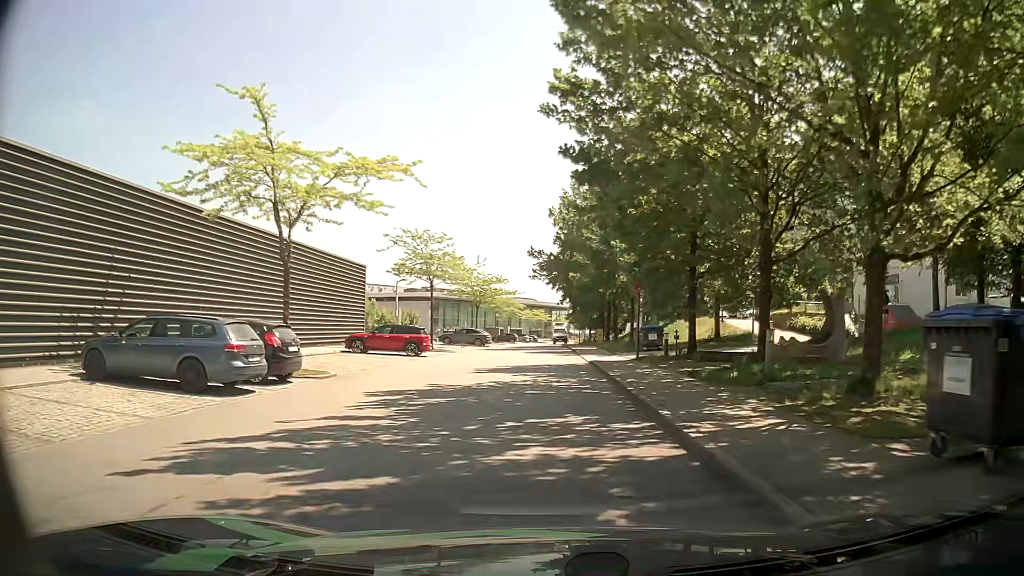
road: residential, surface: asphalt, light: Day
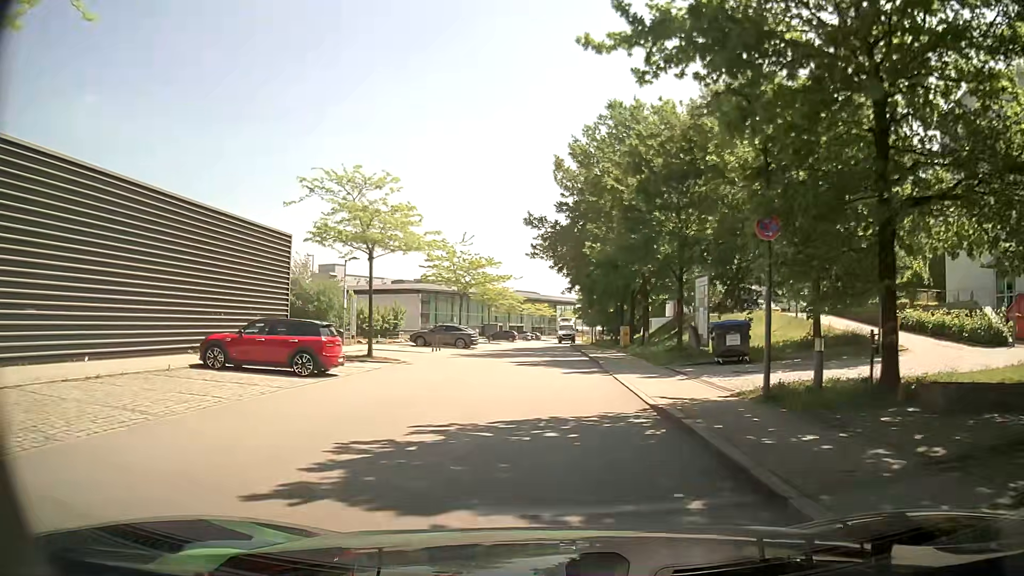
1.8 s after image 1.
(-0.2, +14.9) m; -1°
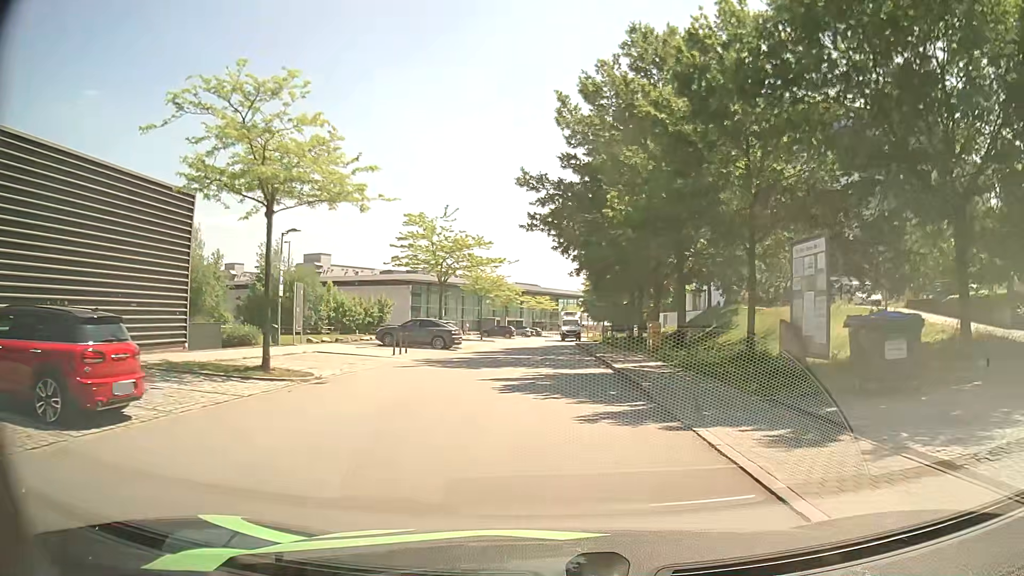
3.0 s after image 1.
(0.0, +10.1) m; 0°
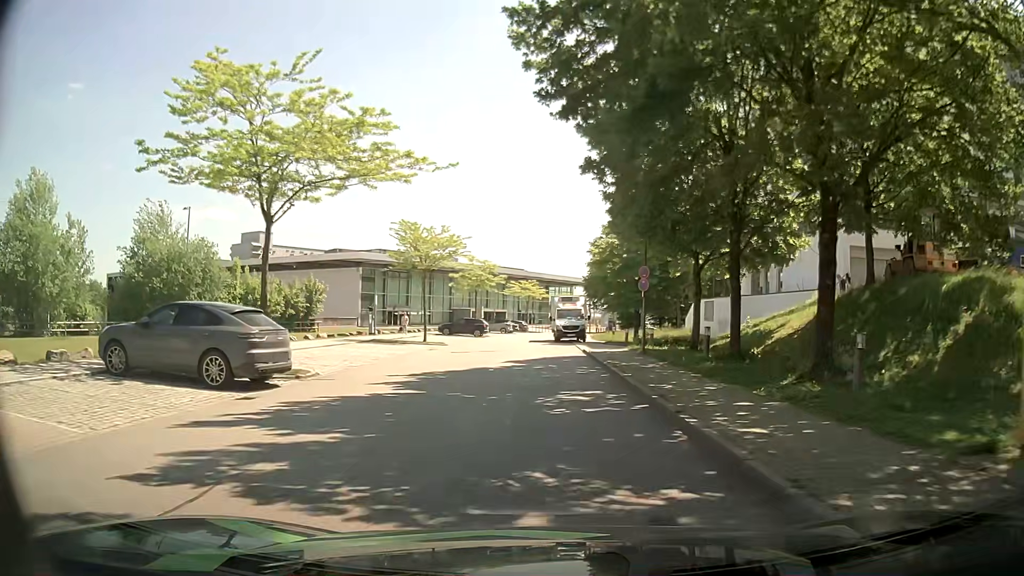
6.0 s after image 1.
(+0.2, +24.5) m; +1°
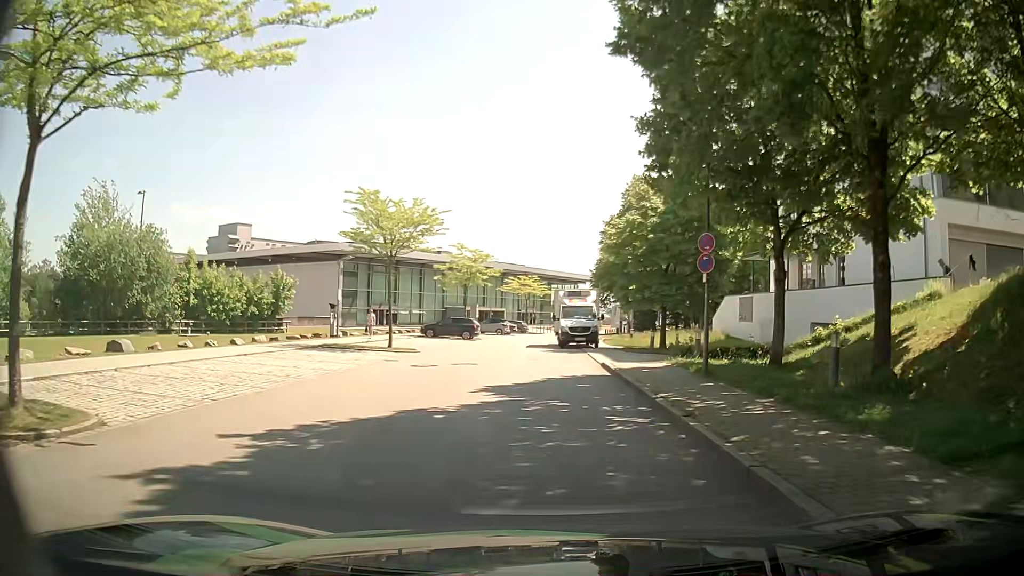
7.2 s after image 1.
(-0.1, +9.0) m; 0°
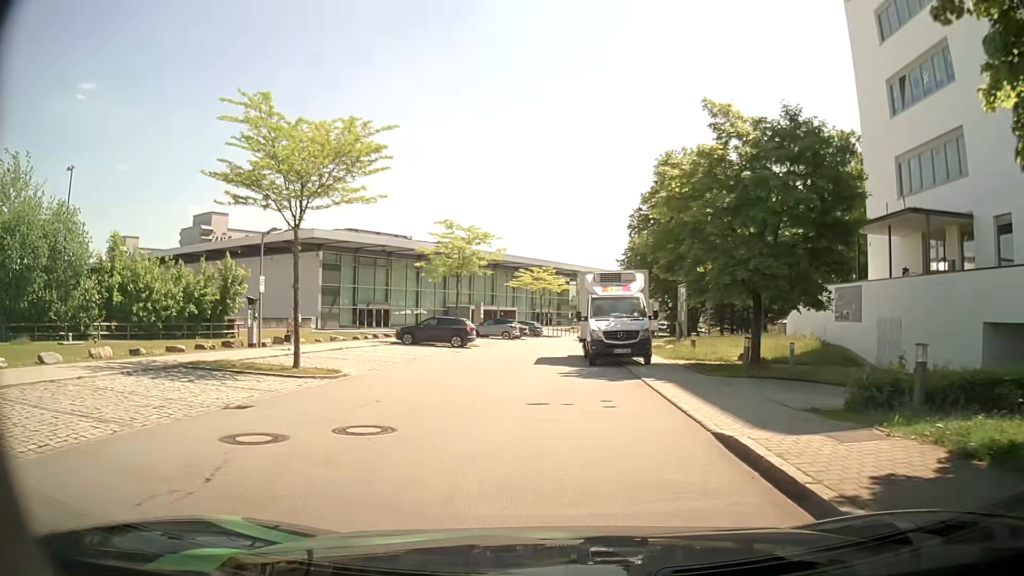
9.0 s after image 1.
(-0.3, +12.8) m; -4°
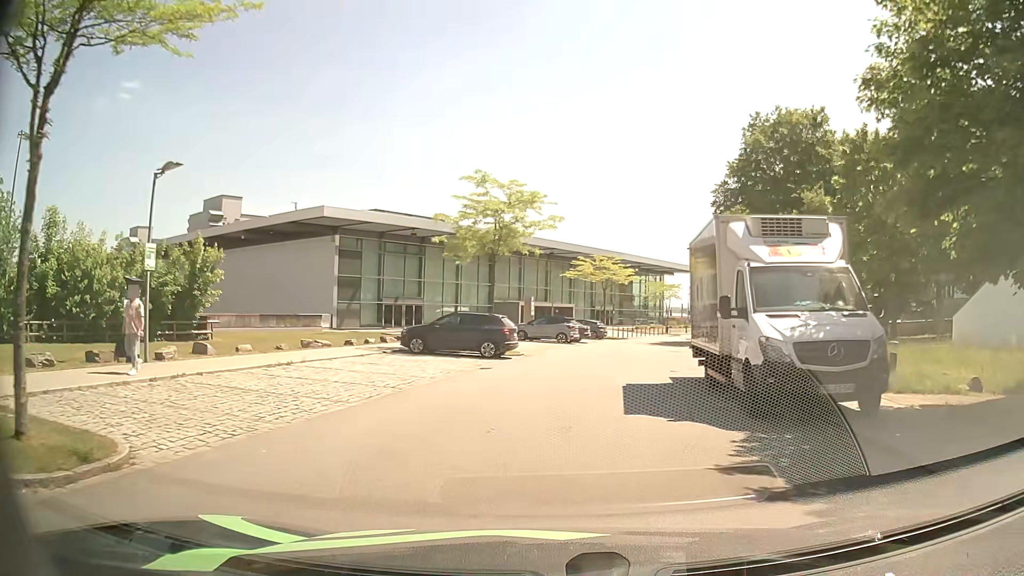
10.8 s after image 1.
(-0.3, +11.7) m; -2°
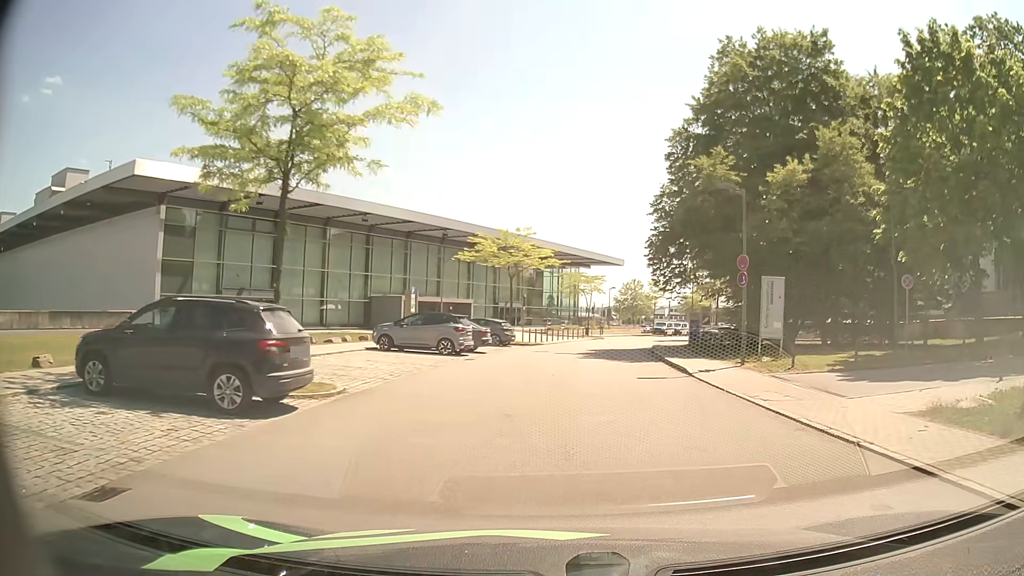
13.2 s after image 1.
(+0.6, +14.8) m; +8°
(0, +10) (+1, +20) (+2, +30) (+4, +40) (+6, +50) (+9, +59) (+12, +69) (+16, +78) (+20, +87) (+25, +96) m
